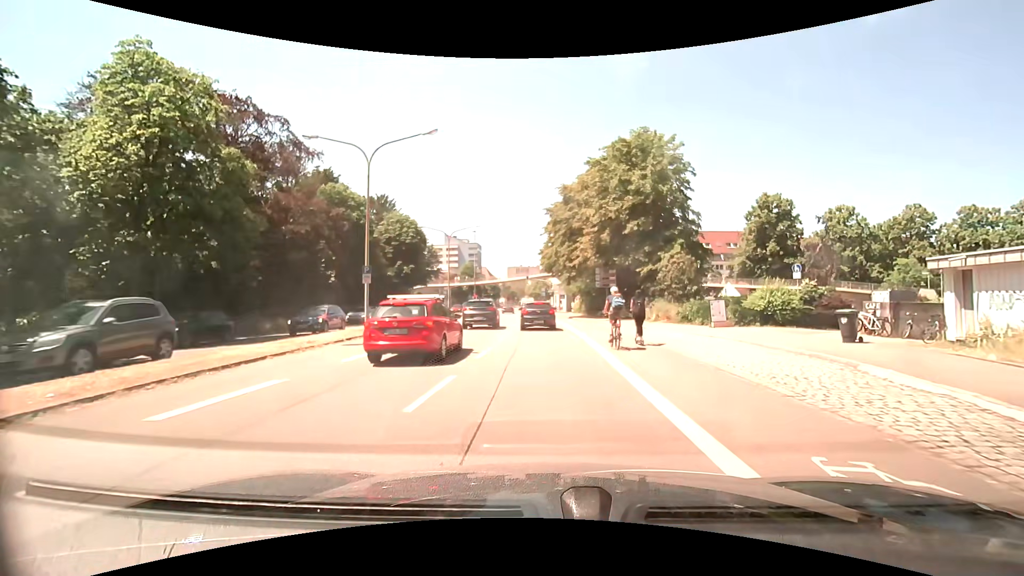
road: primary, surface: asphalt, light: Day
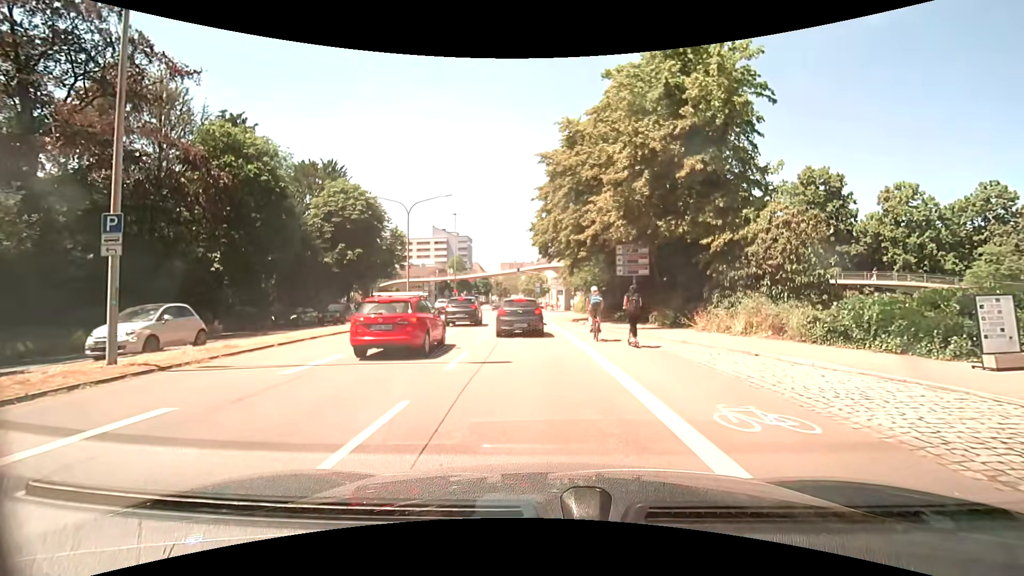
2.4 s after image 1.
(+0.1, +14.2) m; 0°
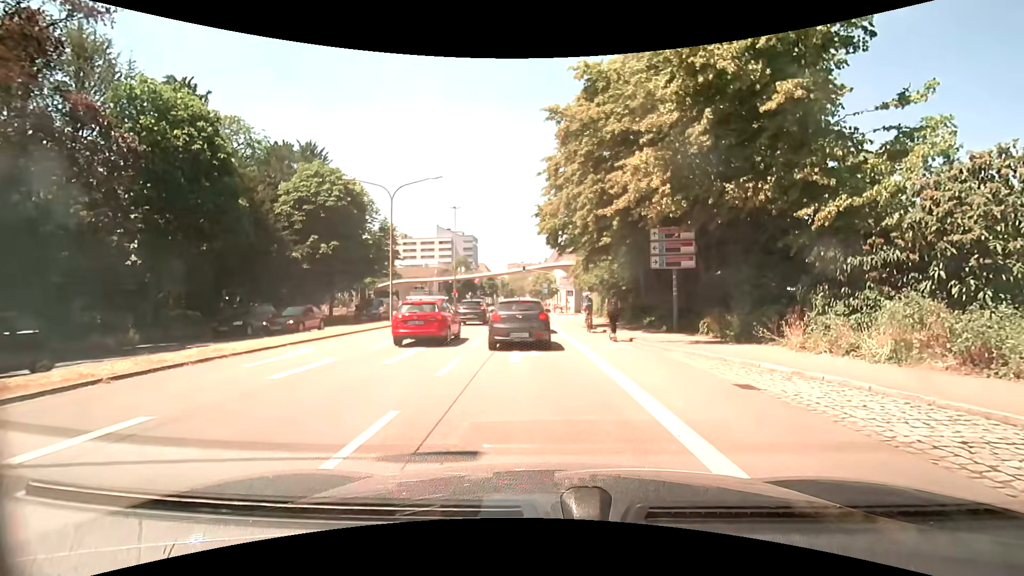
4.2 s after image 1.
(+0.1, +6.2) m; -1°
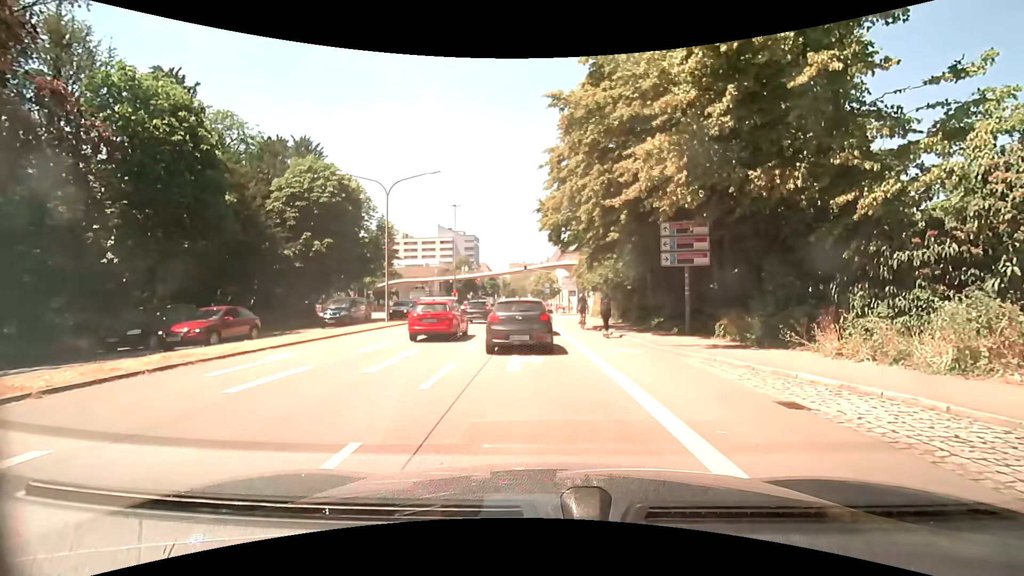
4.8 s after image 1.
(0.0, +1.3) m; 0°
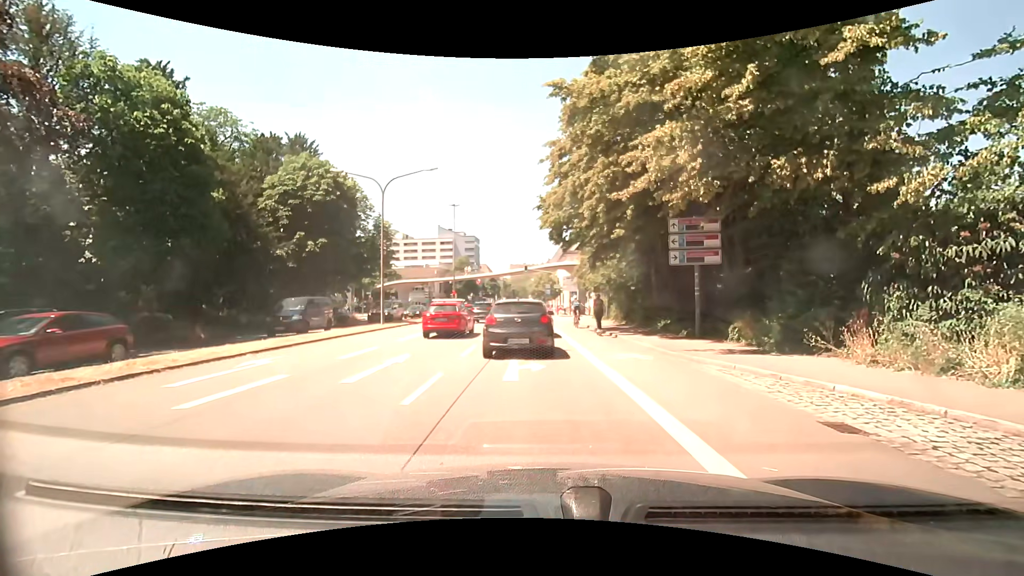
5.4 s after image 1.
(0.0, +1.0) m; +2°
